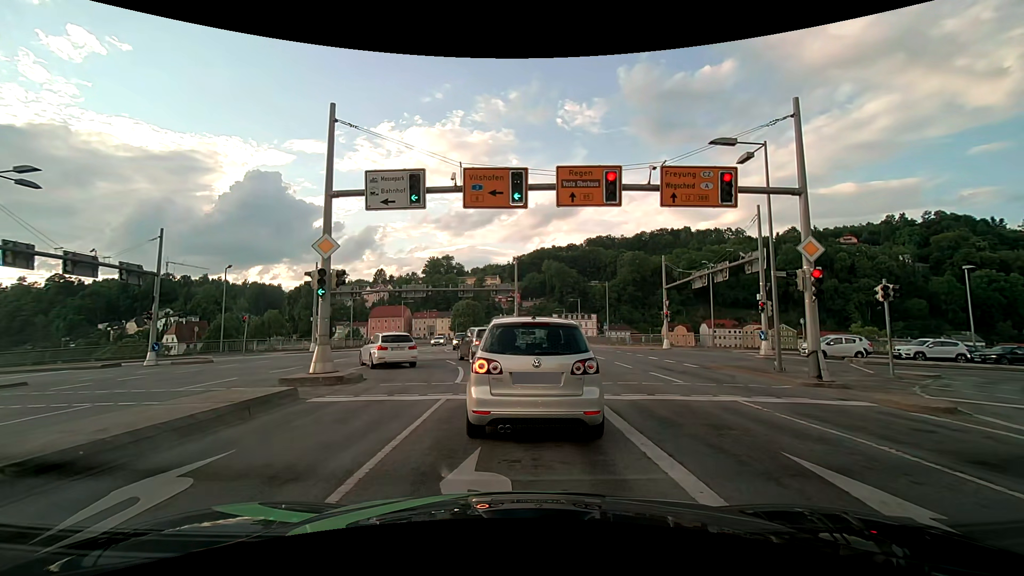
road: primary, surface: asphalt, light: Day
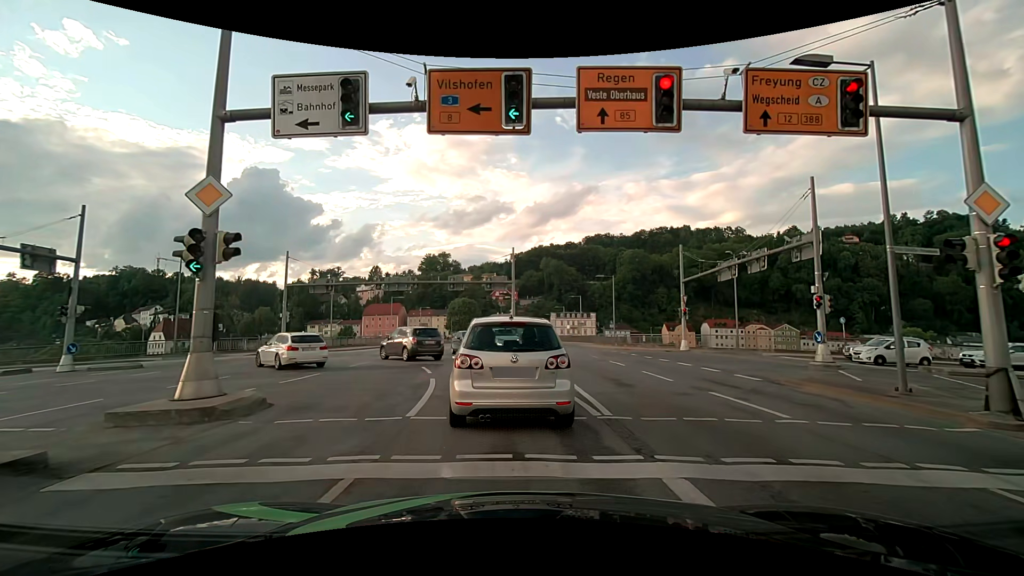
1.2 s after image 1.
(+0.1, +5.7) m; +1°
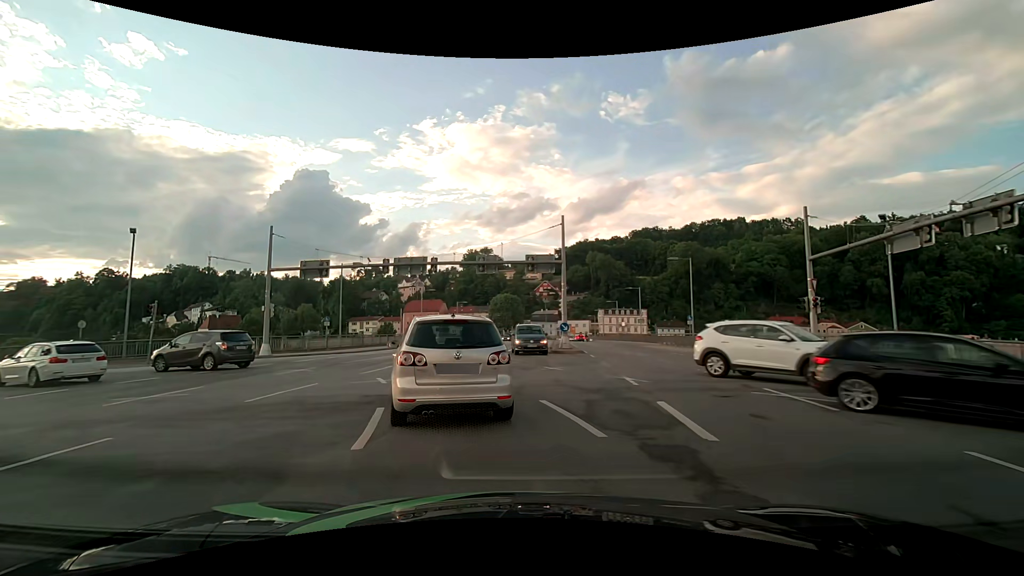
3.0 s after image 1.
(-0.3, +11.0) m; -4°
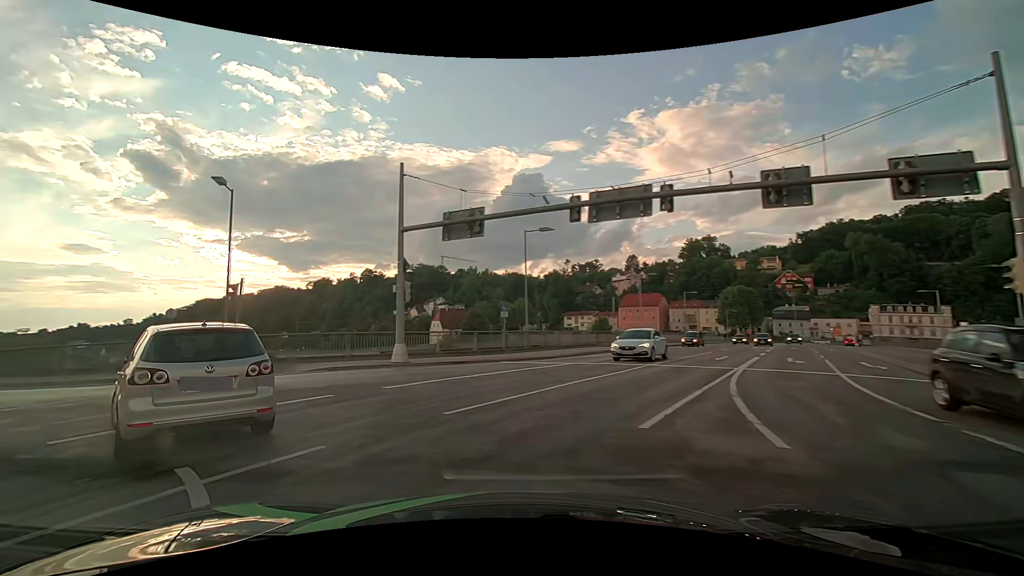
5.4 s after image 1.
(-2.8, +15.3) m; -25°
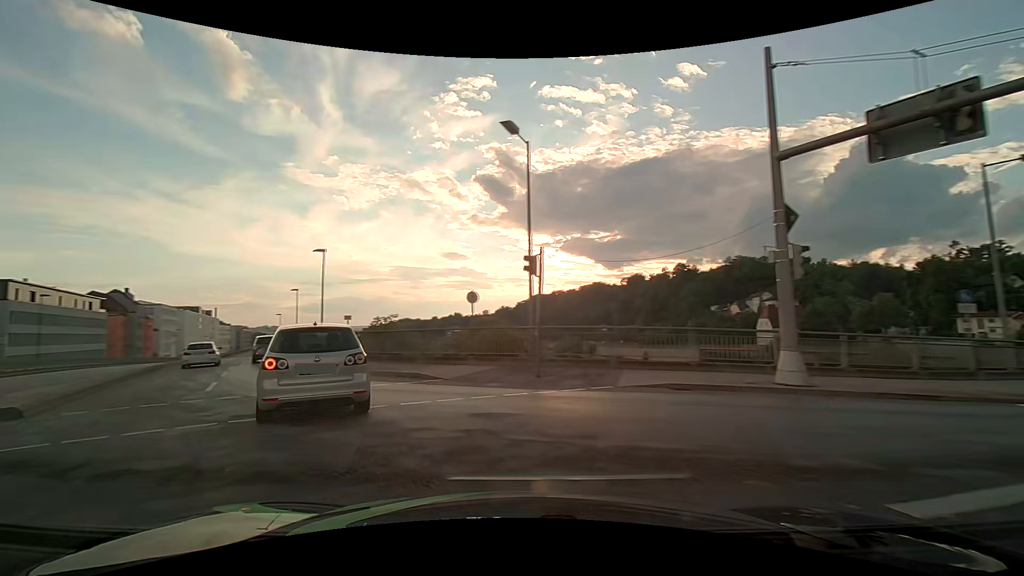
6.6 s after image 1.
(-2.4, +7.7) m; -35°
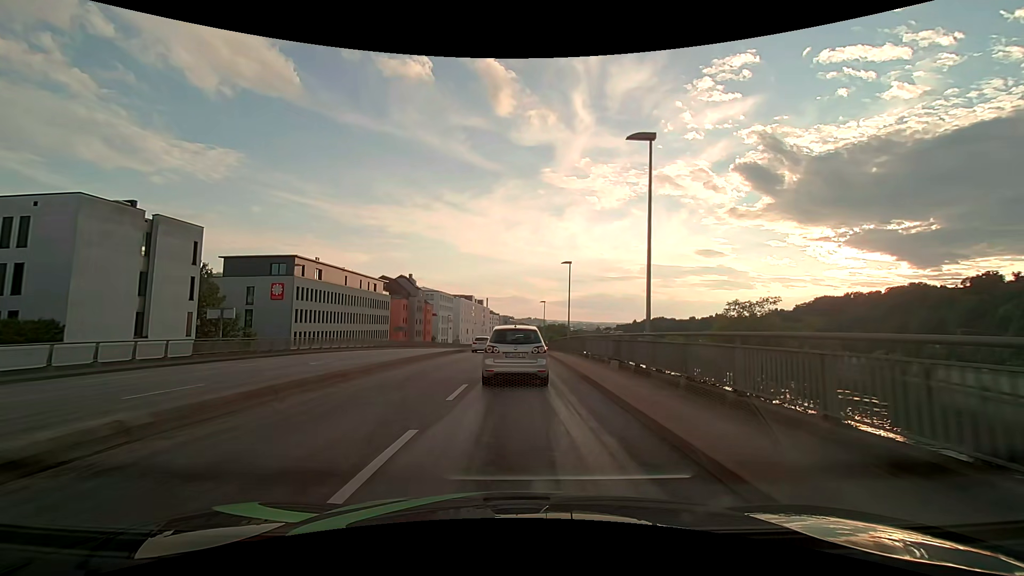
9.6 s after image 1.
(-10.2, +21.6) m; -29°
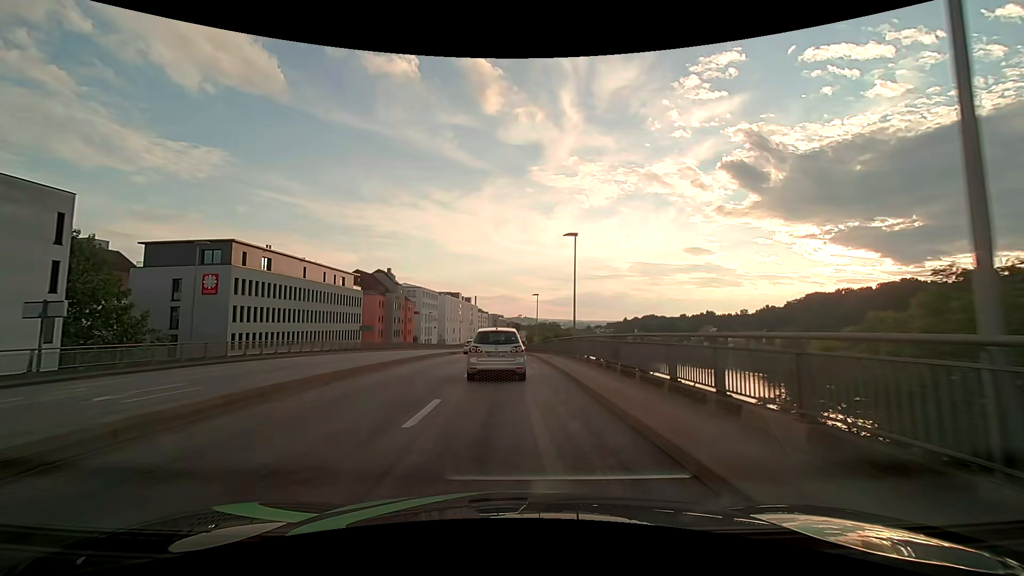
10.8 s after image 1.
(+0.2, +12.0) m; +1°
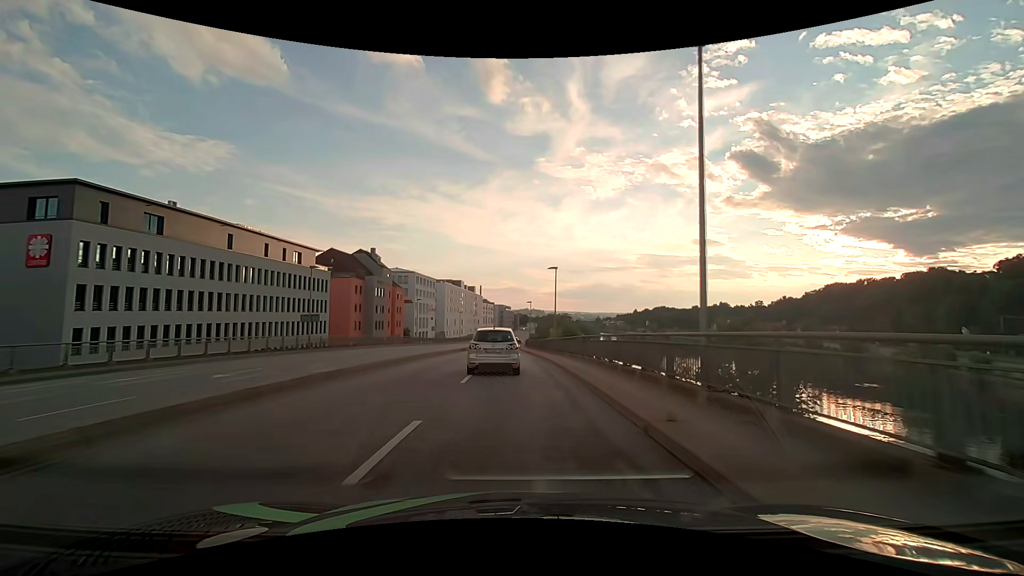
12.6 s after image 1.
(-0.1, +21.0) m; -1°
(0, +10) (0, +20) (0, +30) (-1, +40) (-1, +50) (-1, +60) (-1, +70) (-2, +80) (-2, +90) (-1, +100) m
